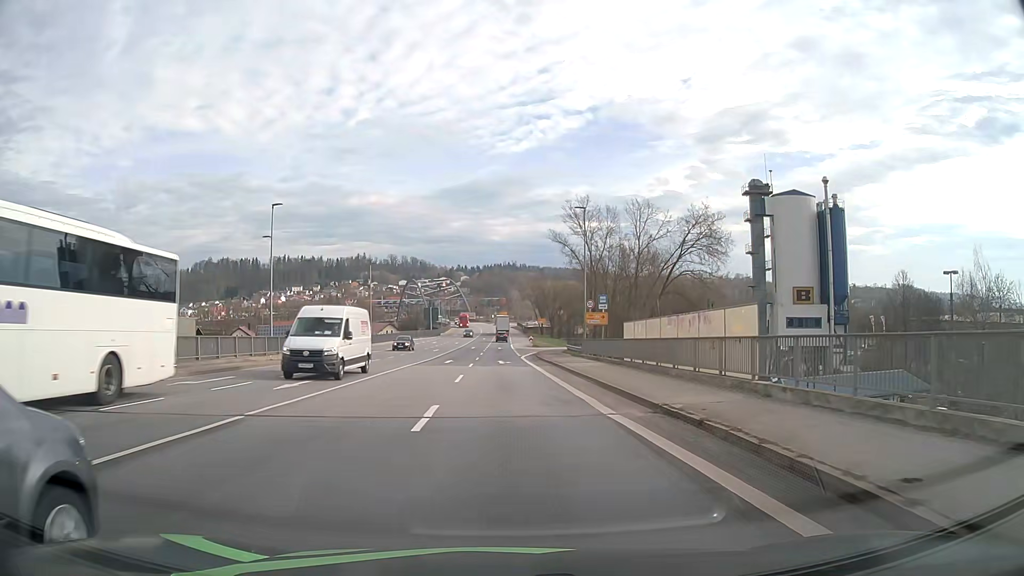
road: primary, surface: asphalt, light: Day
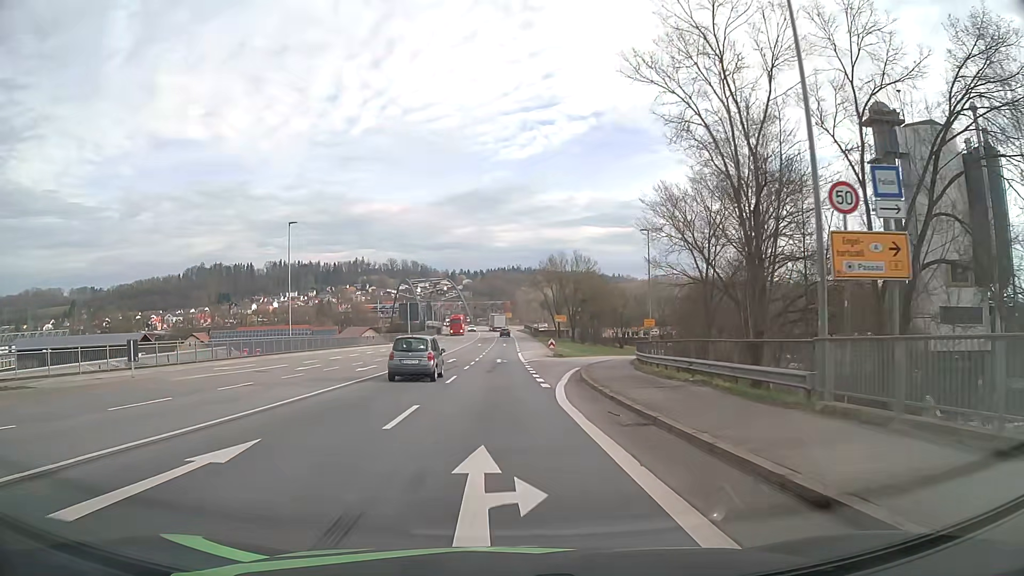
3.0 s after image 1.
(+0.1, +35.3) m; -1°
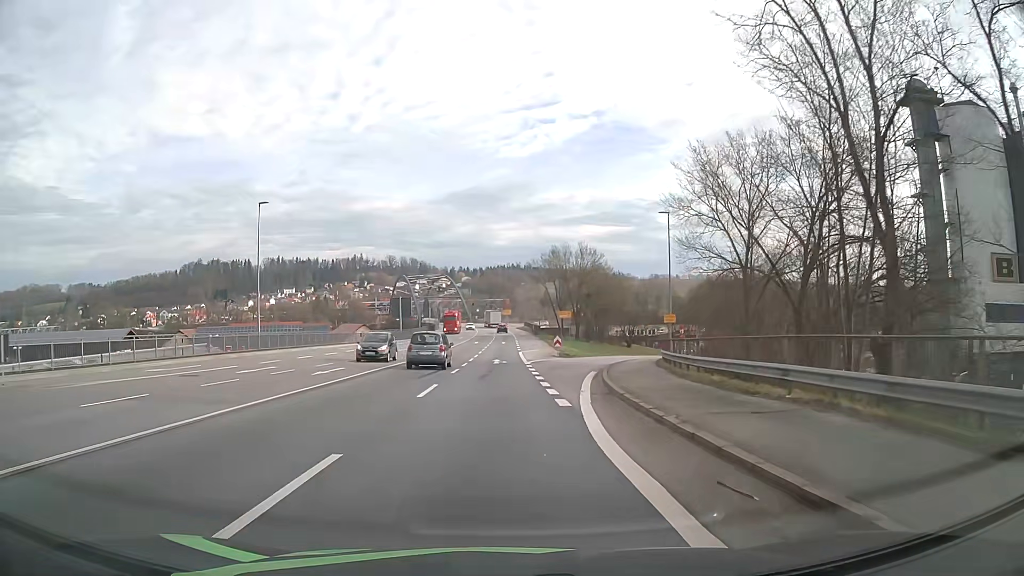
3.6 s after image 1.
(0.0, +7.1) m; 0°
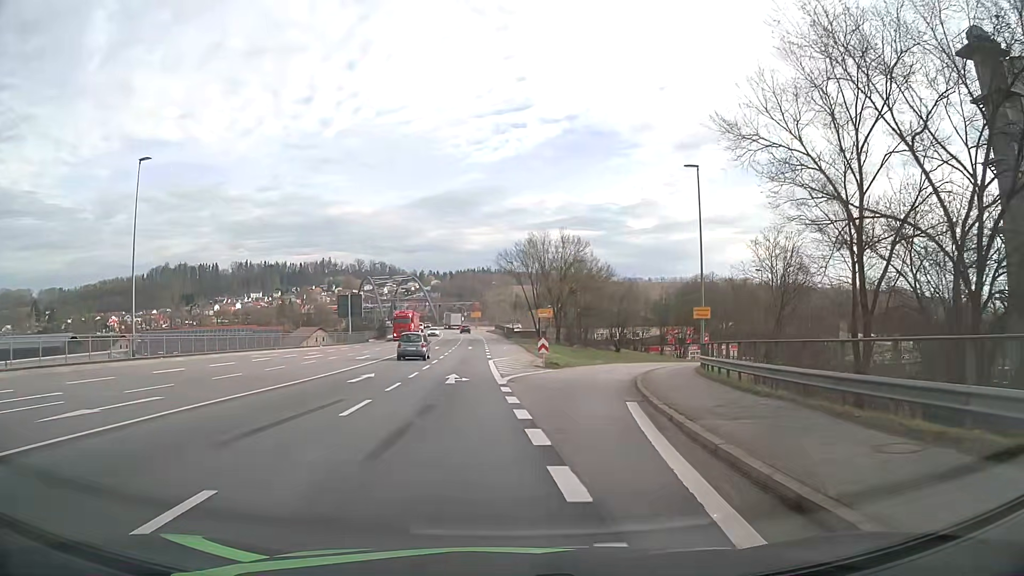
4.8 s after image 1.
(+0.2, +14.1) m; +2°
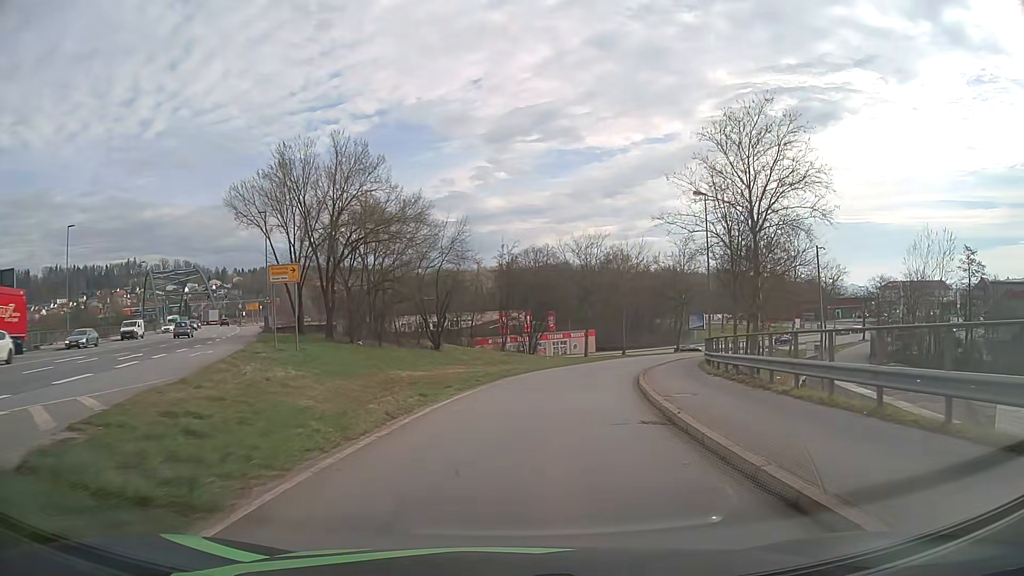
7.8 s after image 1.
(+4.6, +34.6) m; +16°
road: primary_link
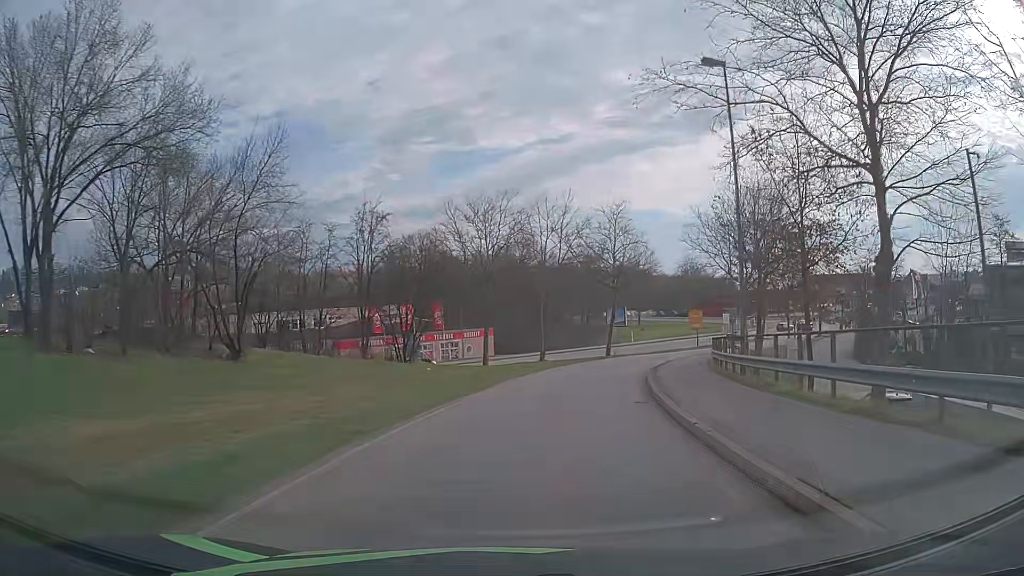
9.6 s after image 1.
(+1.7, +20.6) m; +9°
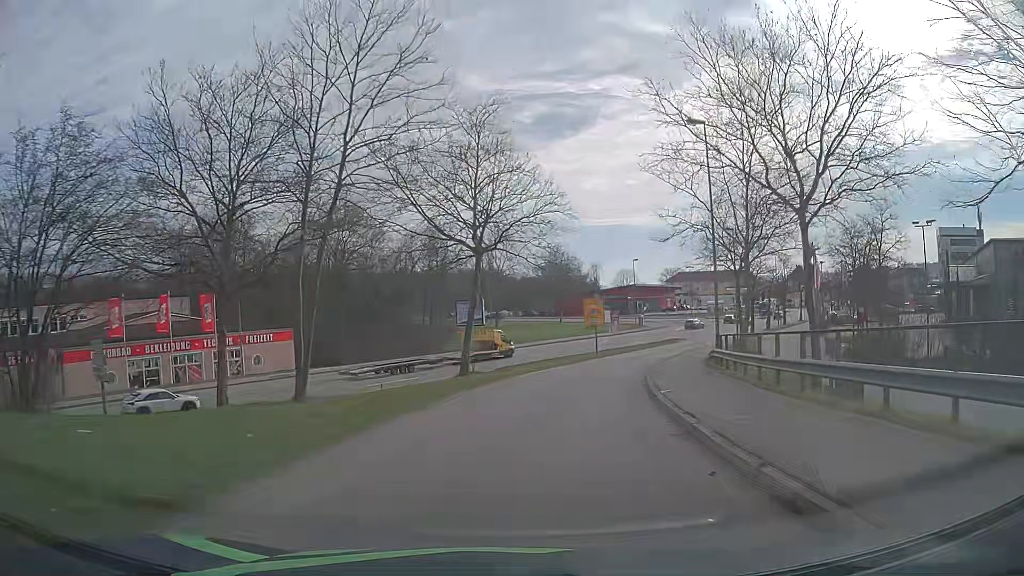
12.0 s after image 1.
(+3.4, +27.3) m; +13°
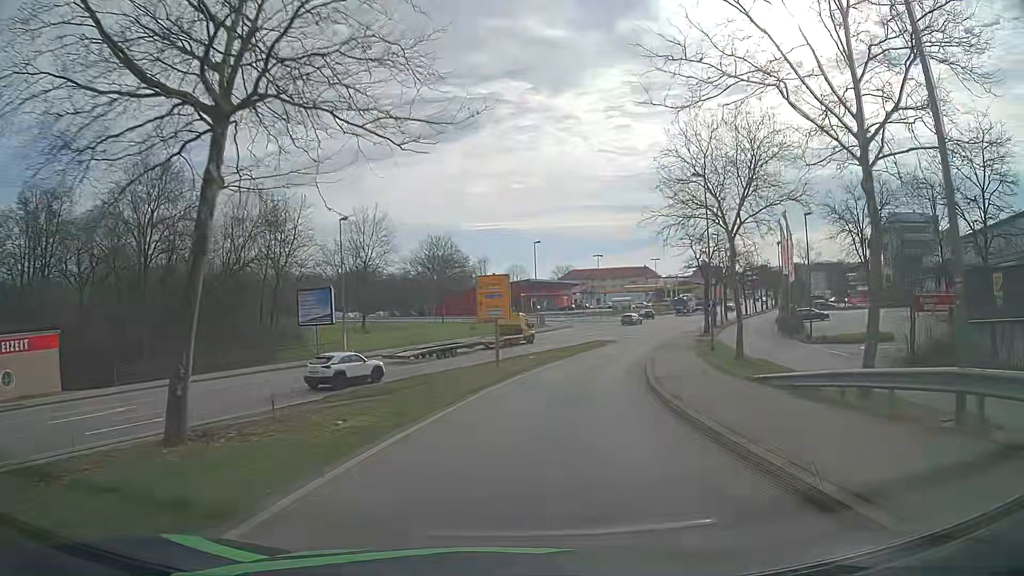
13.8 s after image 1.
(+1.6, +20.7) m; +9°
(0, +10) (+2, +20) (+4, +30) (+6, +39) (+9, +49) (+13, +58) (+17, +68) (+21, +77) (+25, +85) (+30, +94) m
